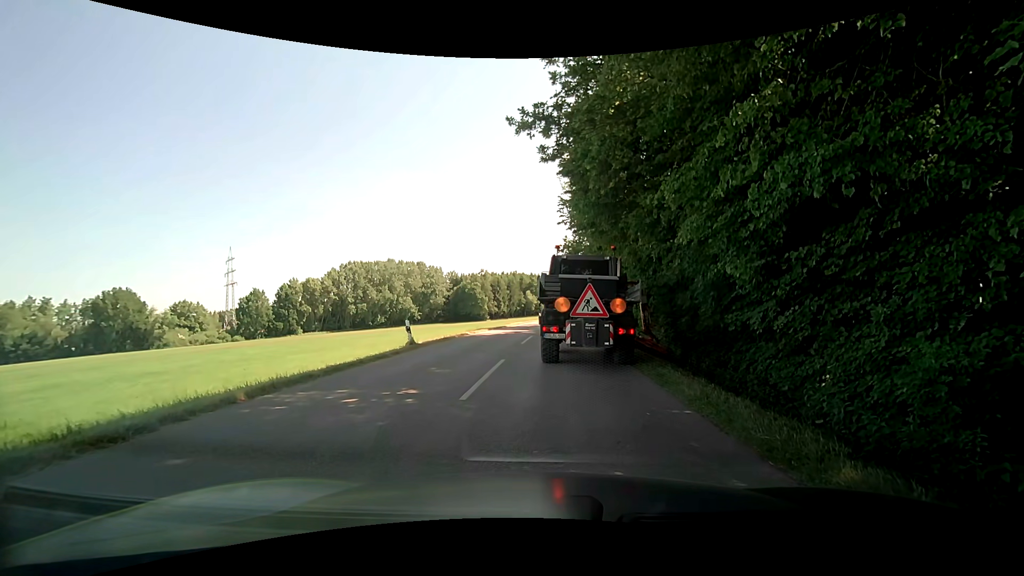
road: tertiary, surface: asphalt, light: Day
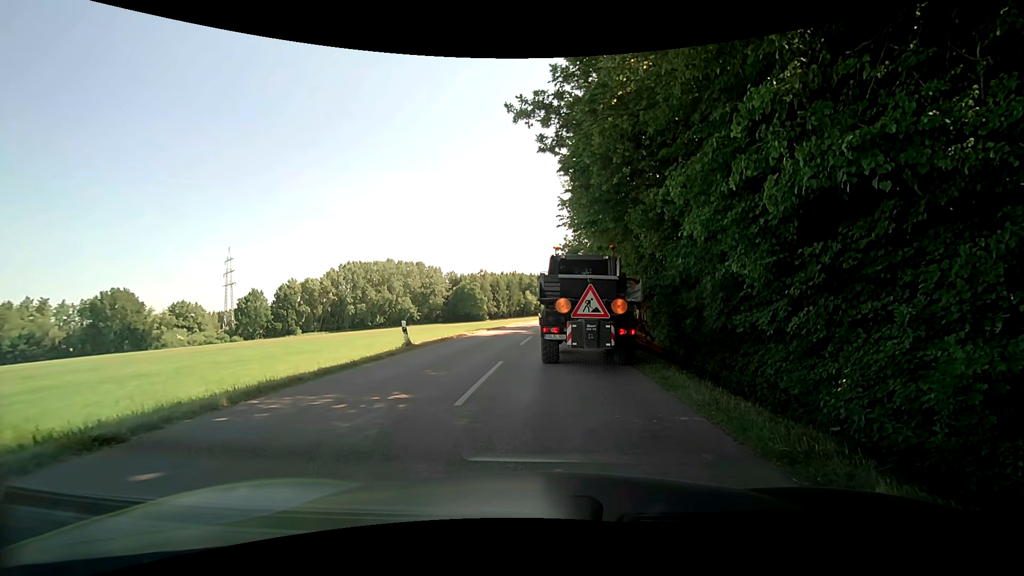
(0.0, +0.4) m; 0°
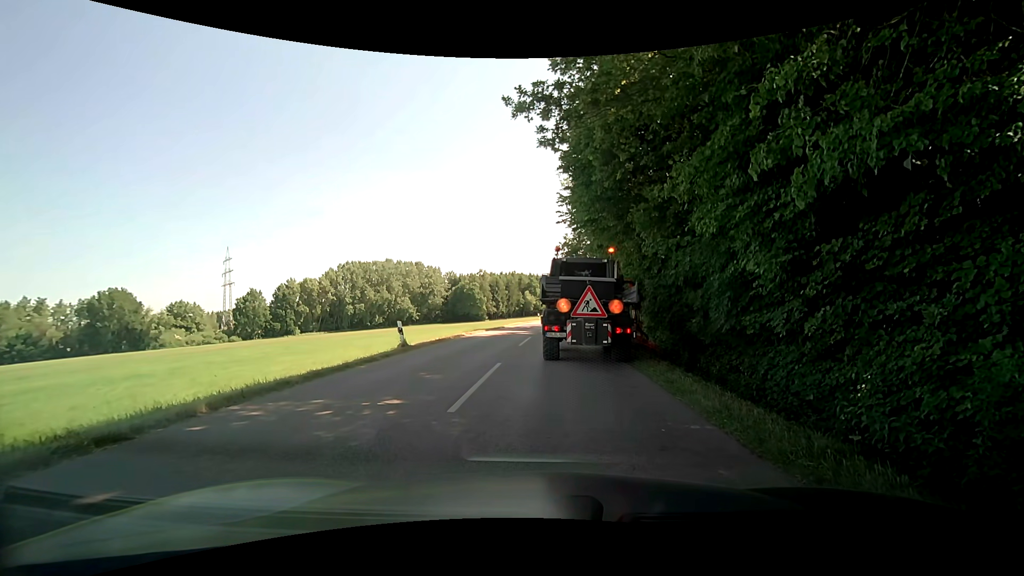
(0.0, +0.4) m; 0°
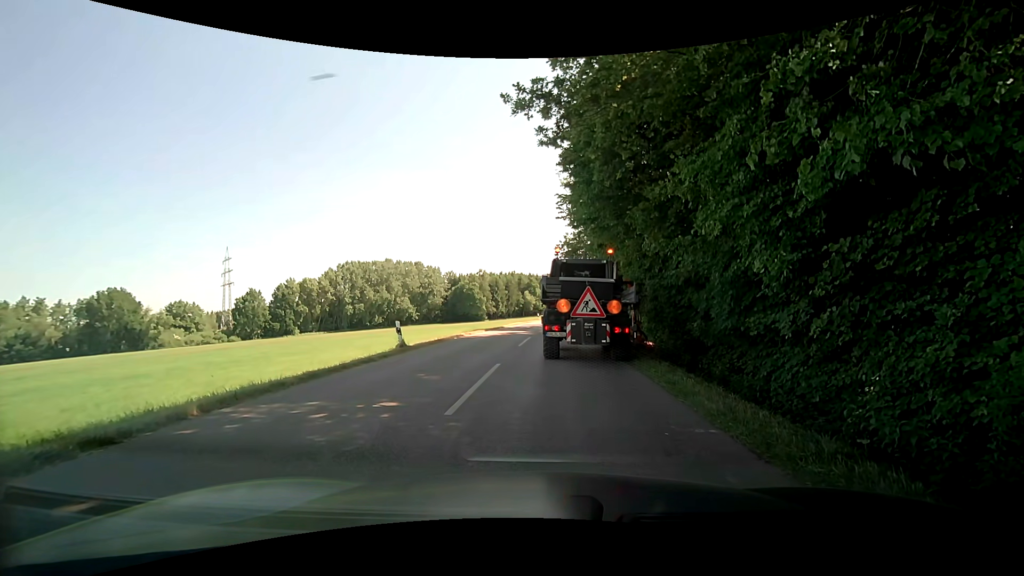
(0.0, +0.2) m; 0°
